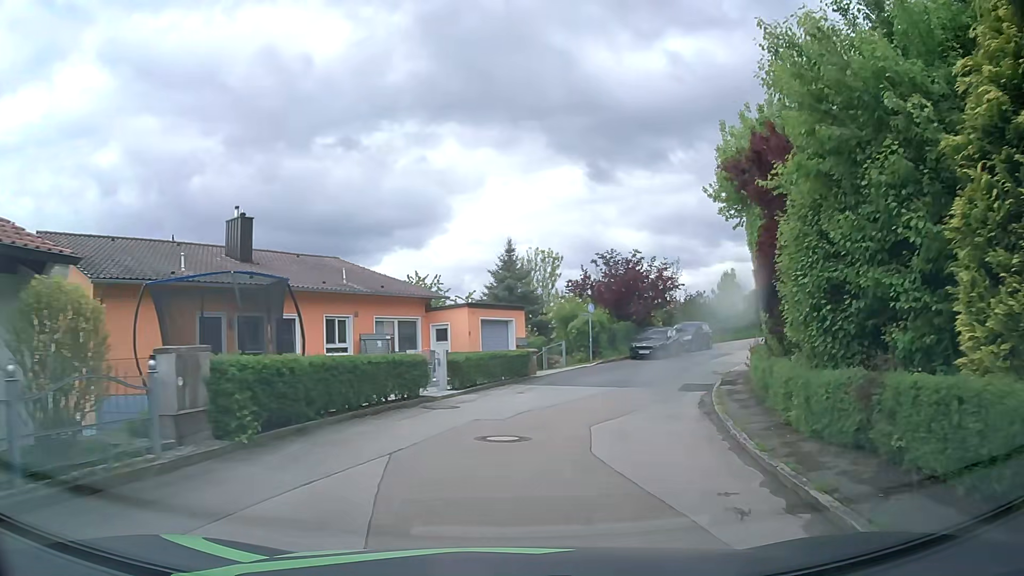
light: Day
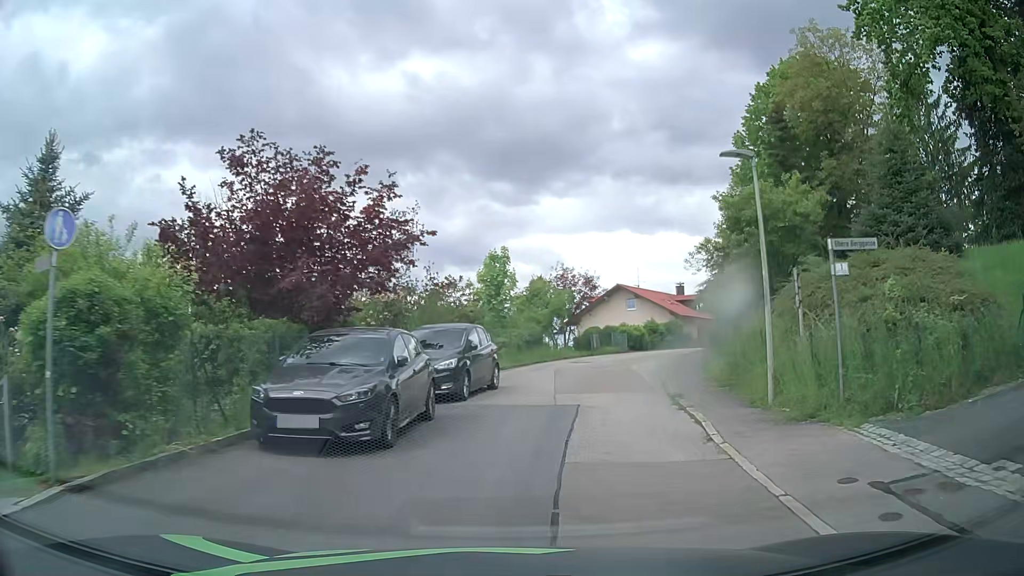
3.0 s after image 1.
(+4.9, +23.0) m; +23°
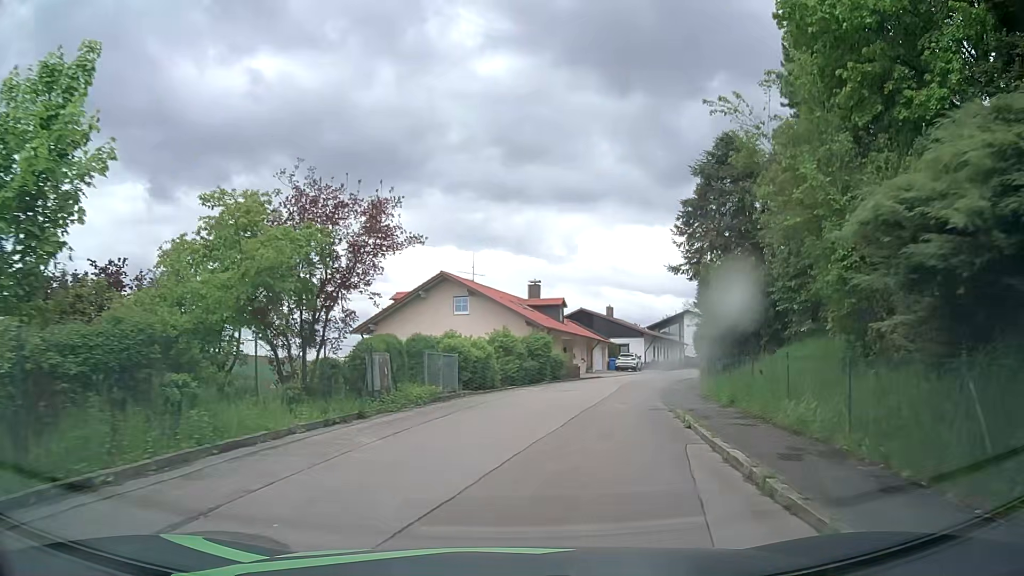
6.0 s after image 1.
(+4.1, +25.0) m; +16°
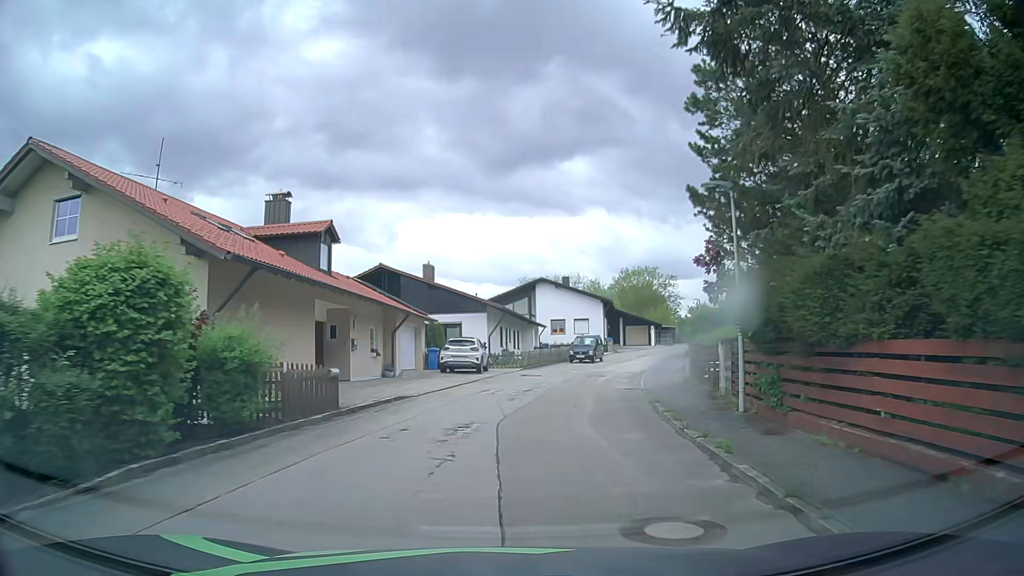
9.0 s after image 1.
(+4.1, +26.5) m; +16°
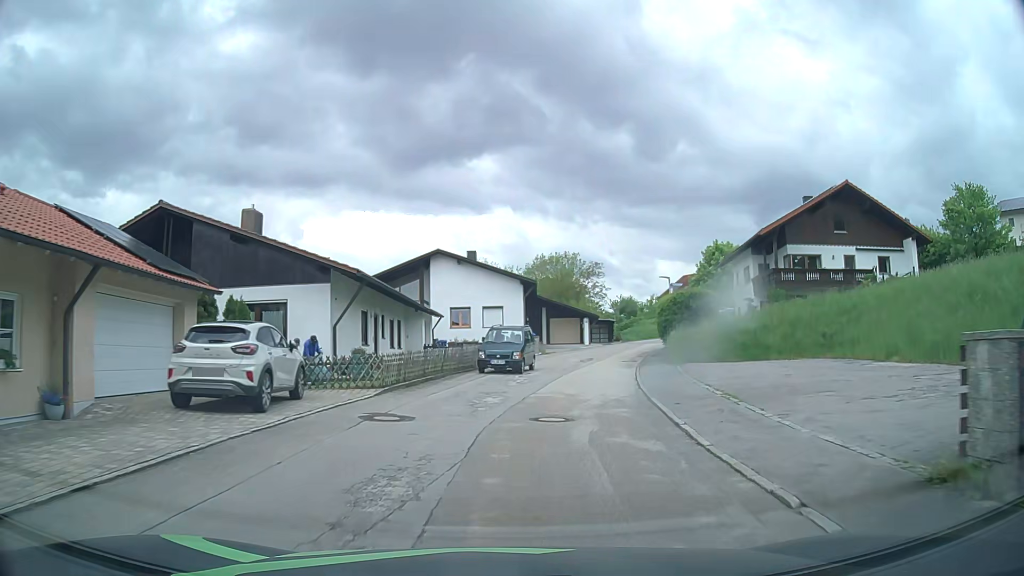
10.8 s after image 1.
(+1.3, +17.4) m; +9°
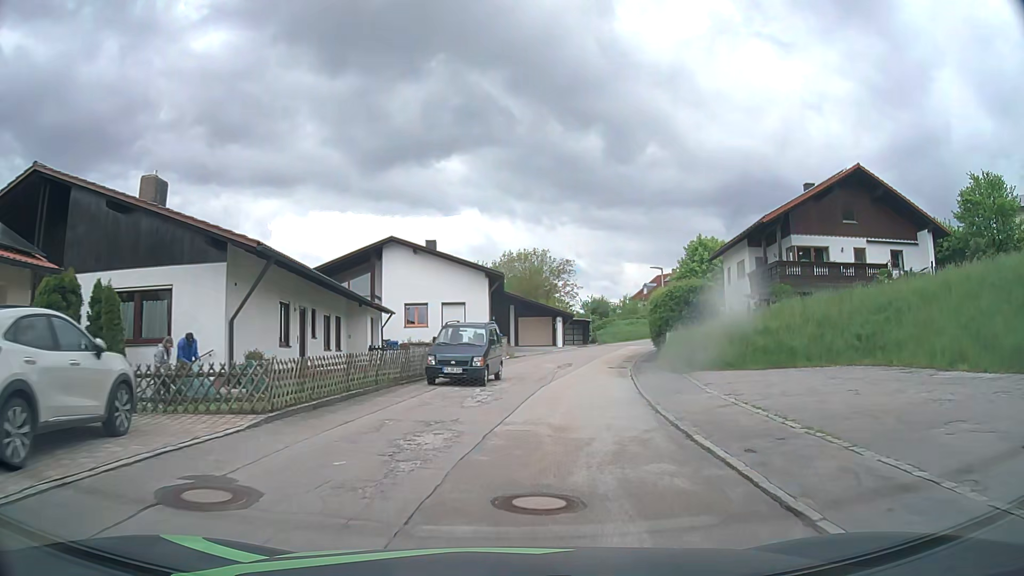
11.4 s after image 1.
(+0.2, +5.9) m; +3°
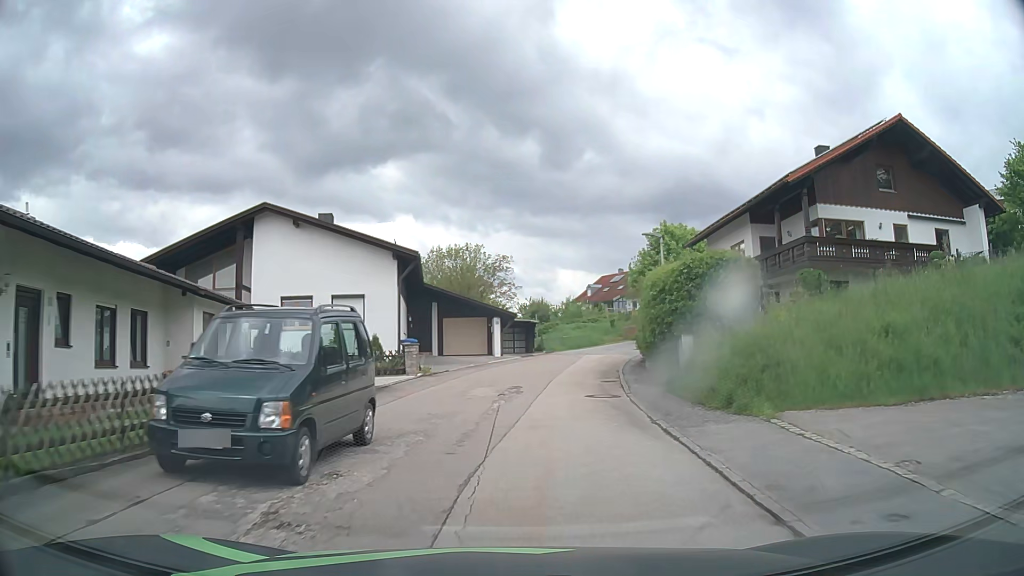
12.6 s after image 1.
(+0.4, +11.5) m; +5°
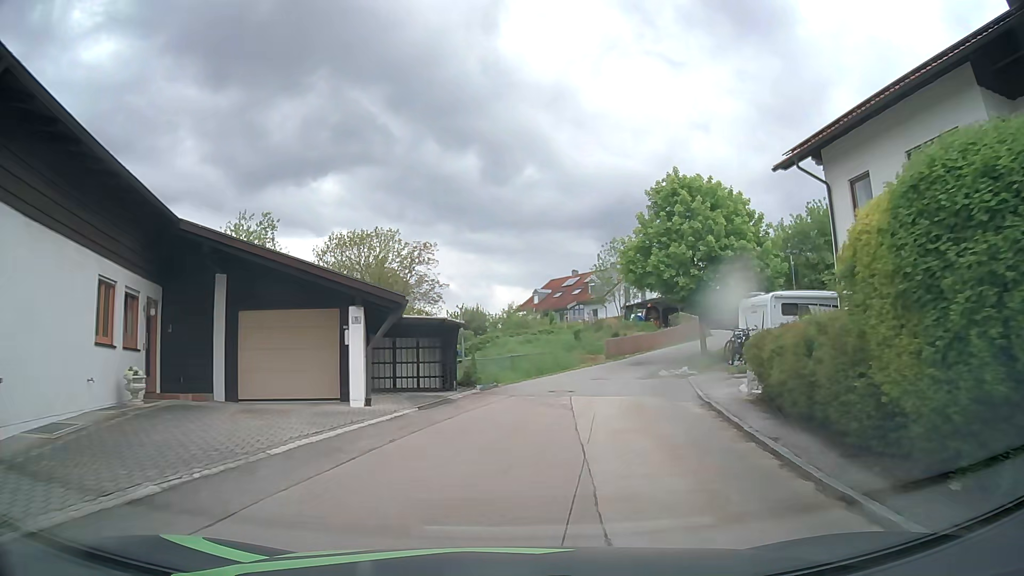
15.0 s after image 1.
(+1.2, +22.1) m; +6°
(0, +10) (+2, +20) (+4, +30) (+9, +38) (+15, +46) (+23, +53) (+30, +59) (+35, +68) (+35, +77) (+31, +86) m
